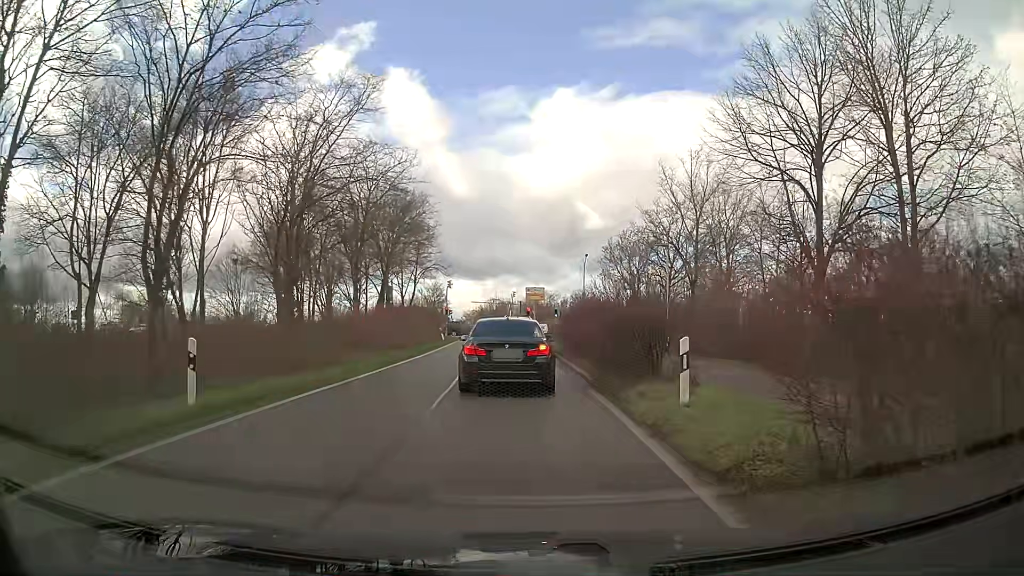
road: trunk_link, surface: asphalt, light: Day
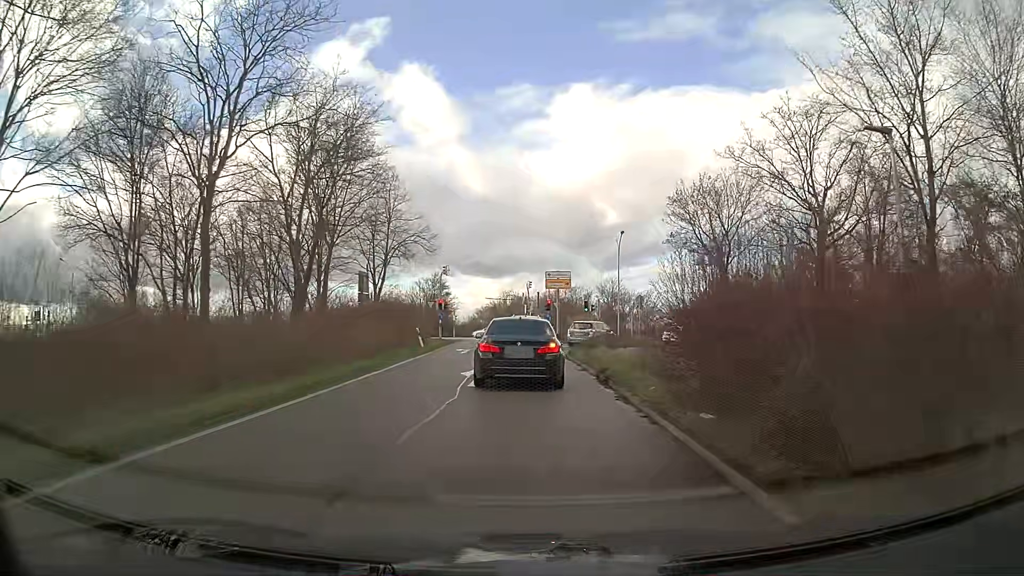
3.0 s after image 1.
(-0.4, +18.0) m; -2°
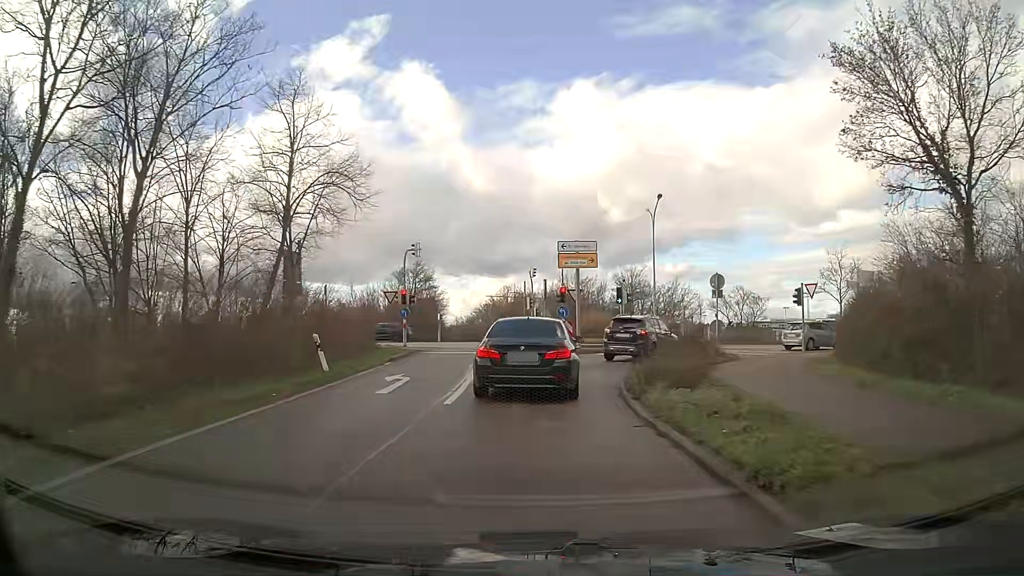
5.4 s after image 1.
(-0.1, +17.1) m; 0°
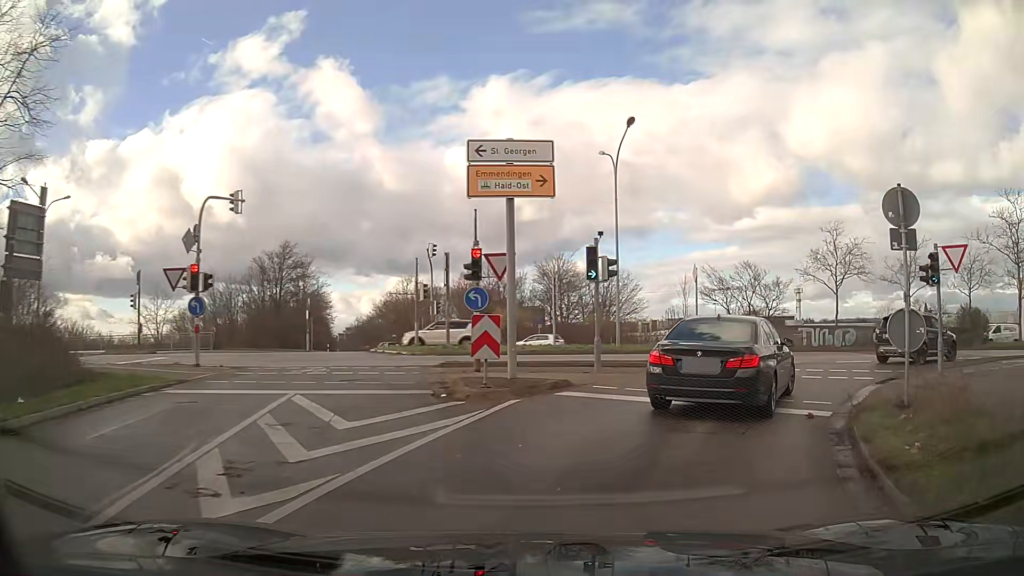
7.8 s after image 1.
(+1.0, +17.0) m; +12°
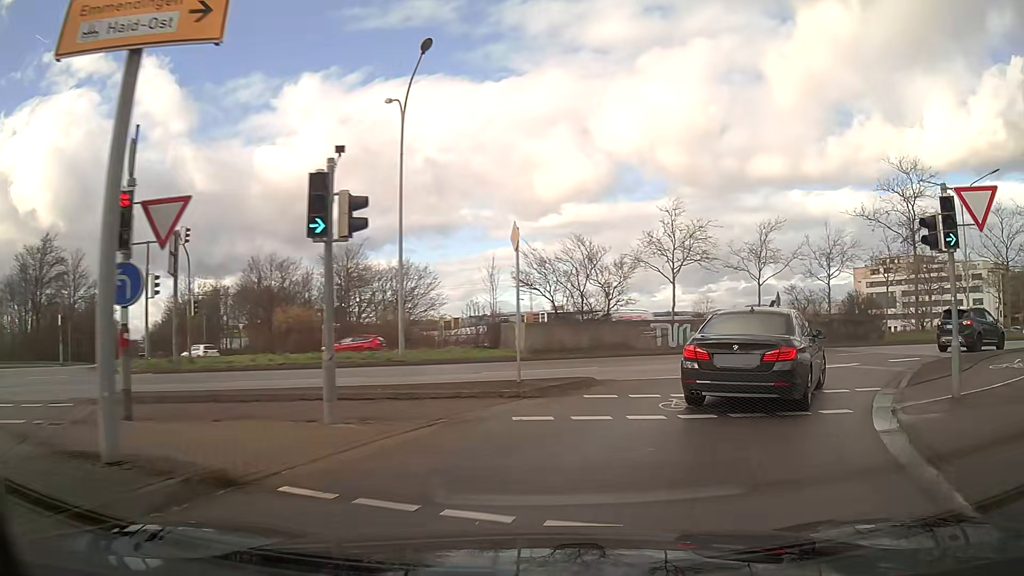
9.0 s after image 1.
(+1.2, +8.2) m; +17°
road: primary_link
